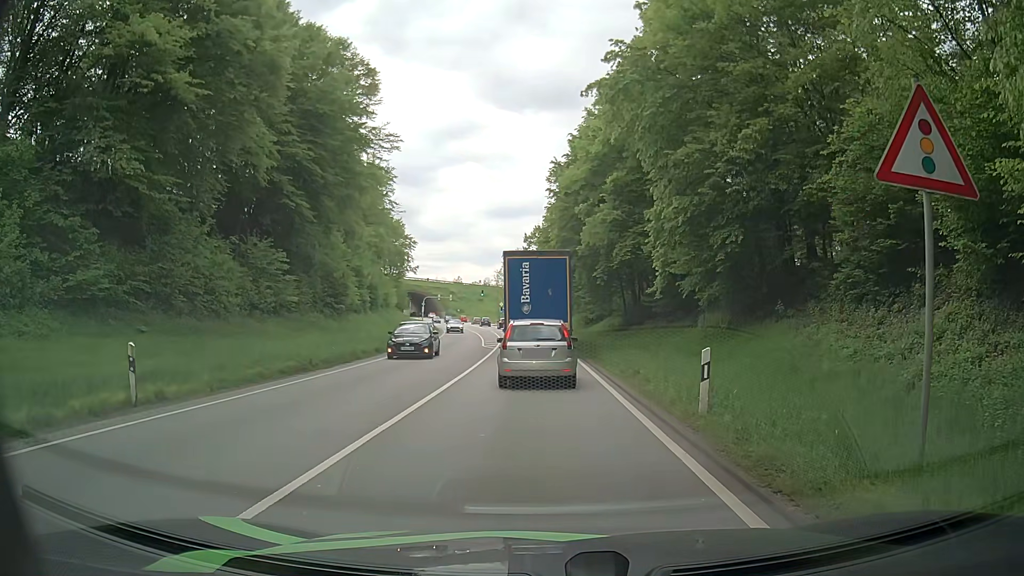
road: primary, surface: asphalt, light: Day
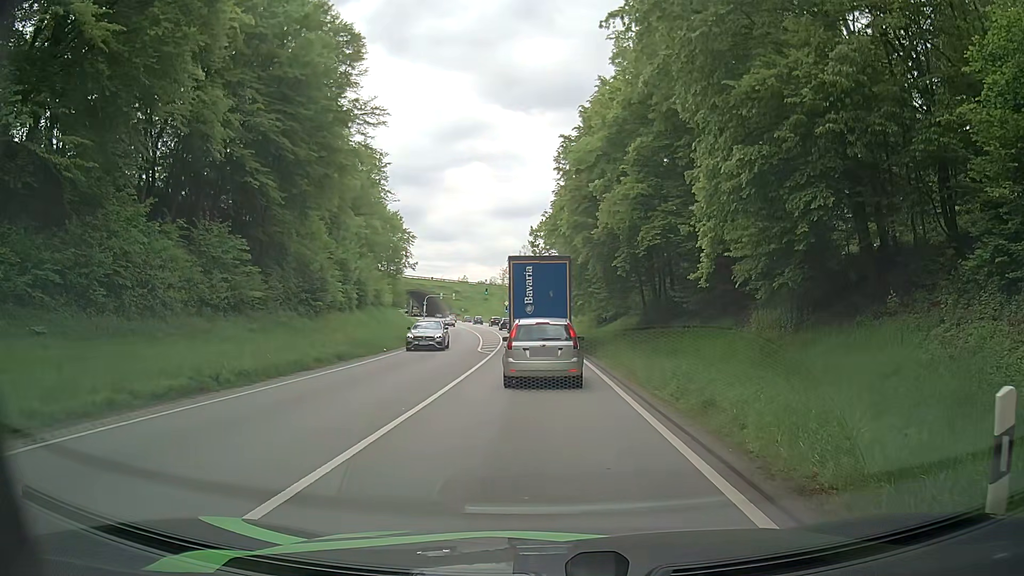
(0.0, +6.8) m; 0°
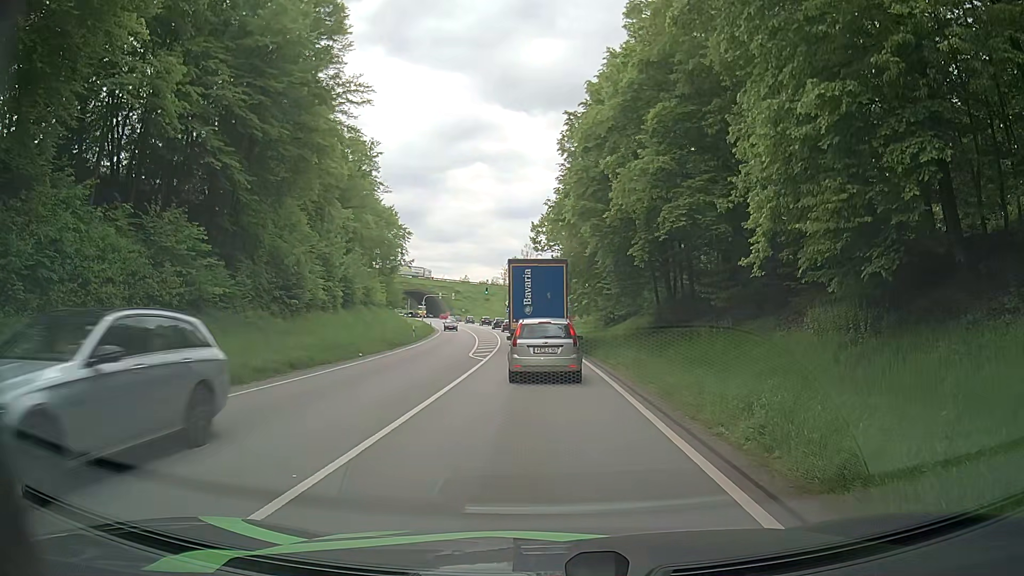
(-0.1, +5.0) m; -2°
(0, +10) (0, +20) (0, +30) (0, +40) (-1, +50) (-1, +60) (-2, +70) (-3, +80) (-4, +90) (-5, +100) m
